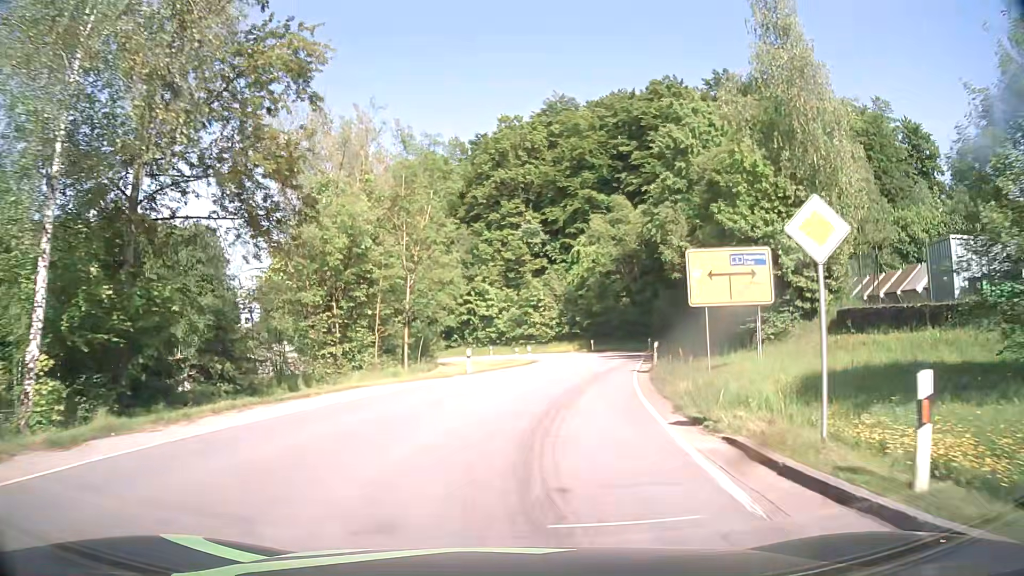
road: tertiary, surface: asphalt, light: Day
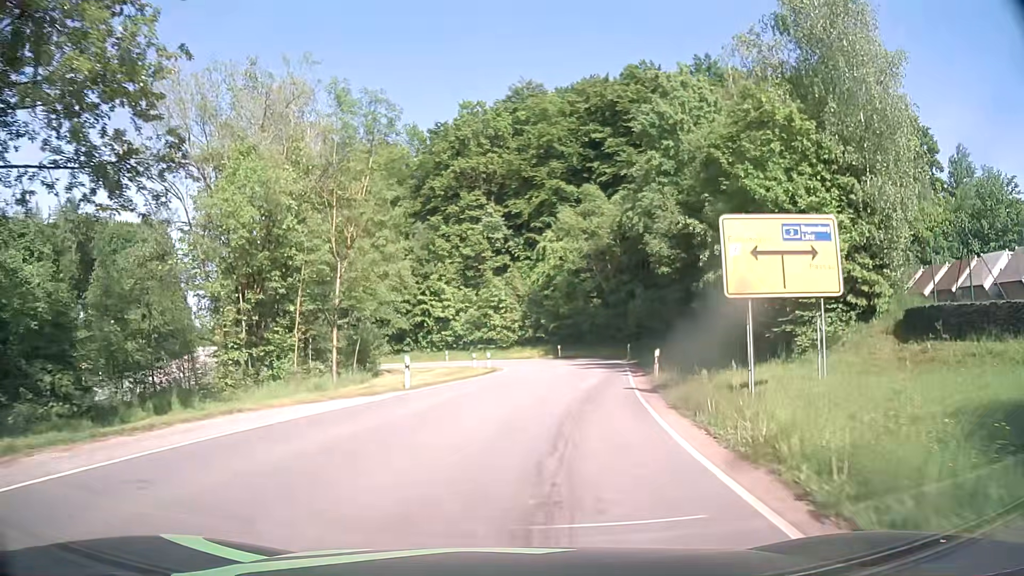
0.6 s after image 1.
(+0.2, +7.1) m; +3°
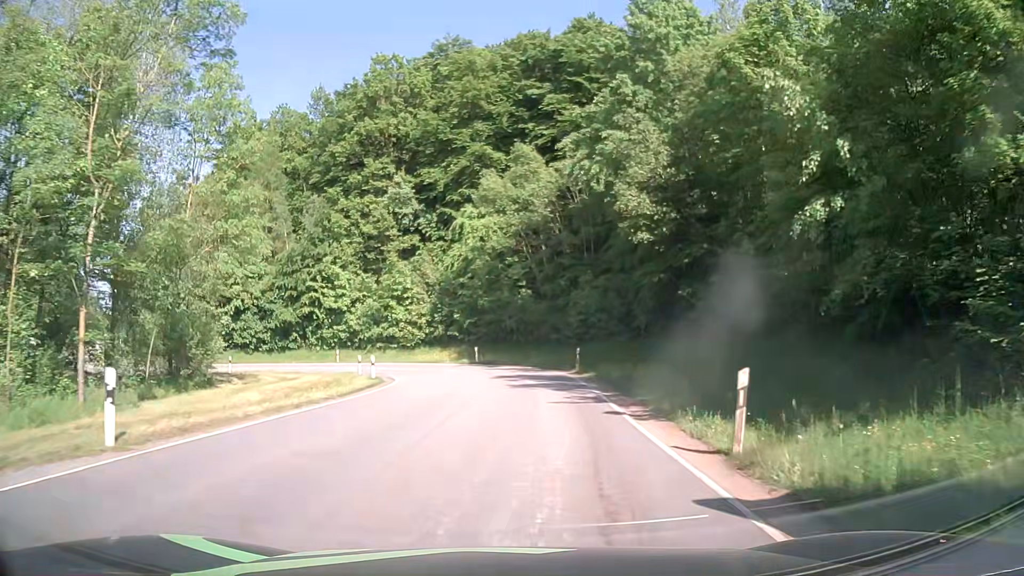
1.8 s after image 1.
(+0.8, +13.3) m; +7°
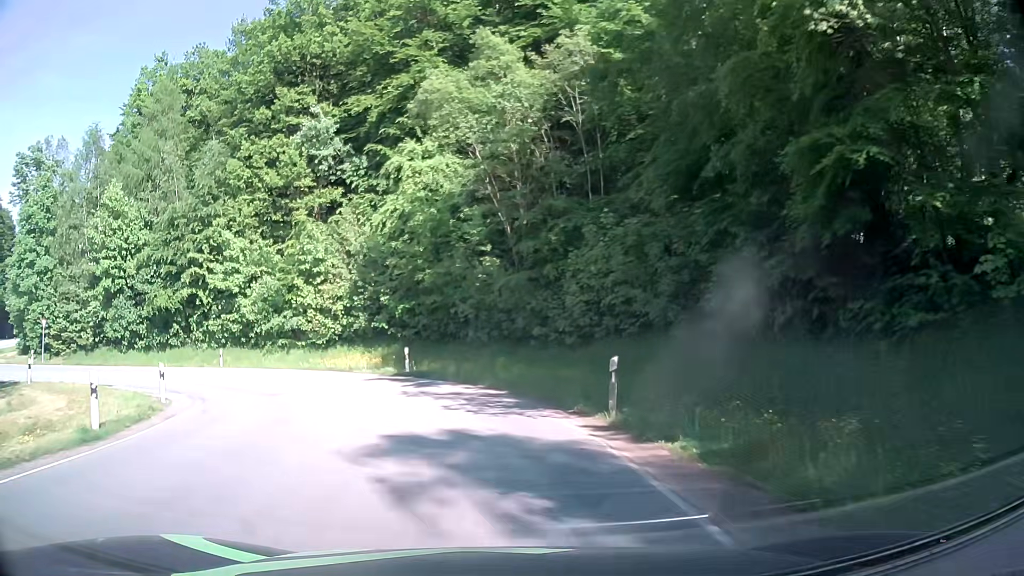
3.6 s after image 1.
(+0.9, +18.1) m; +2°
